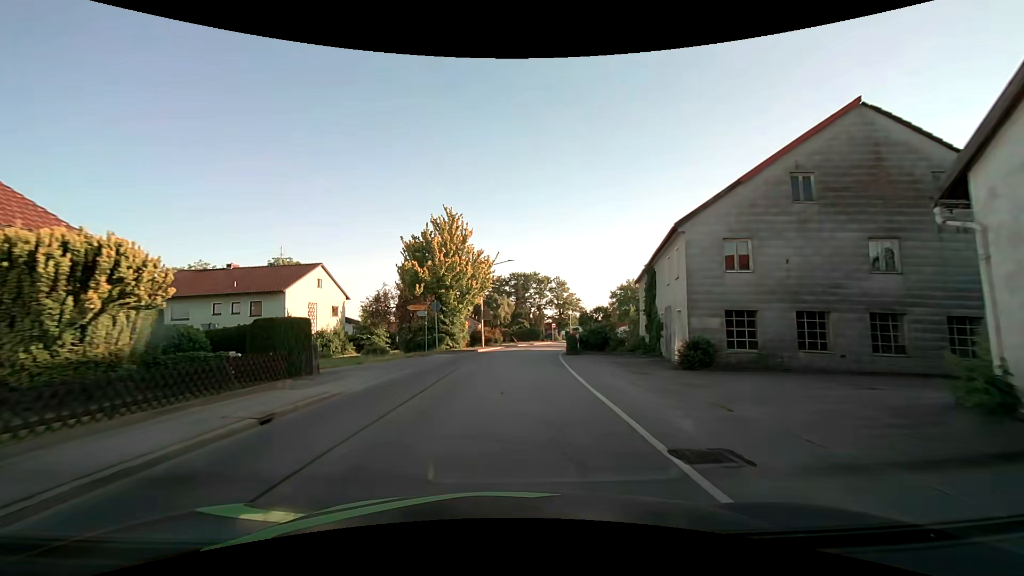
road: secondary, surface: asphalt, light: Day
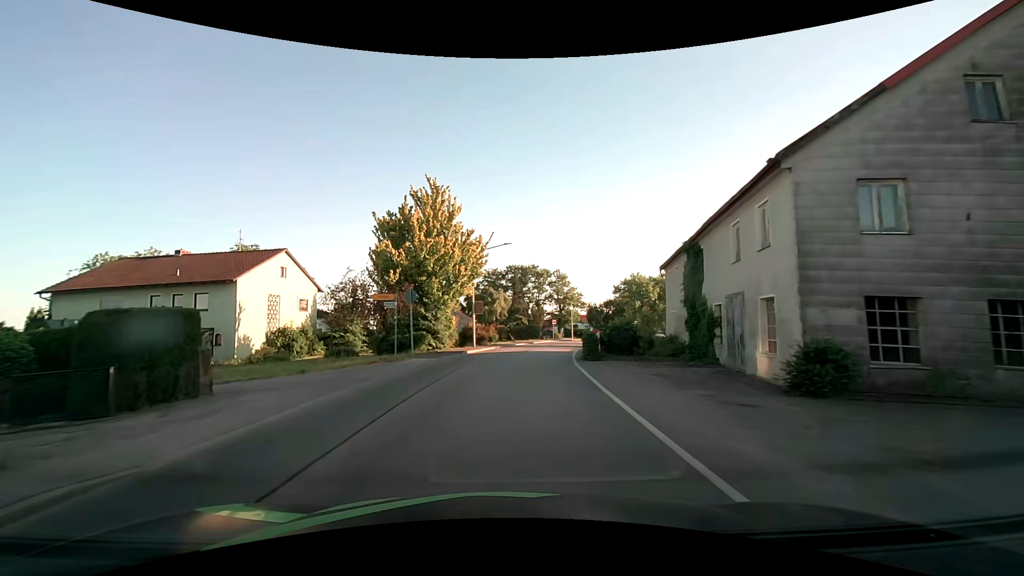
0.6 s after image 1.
(0.0, +6.9) m; 0°
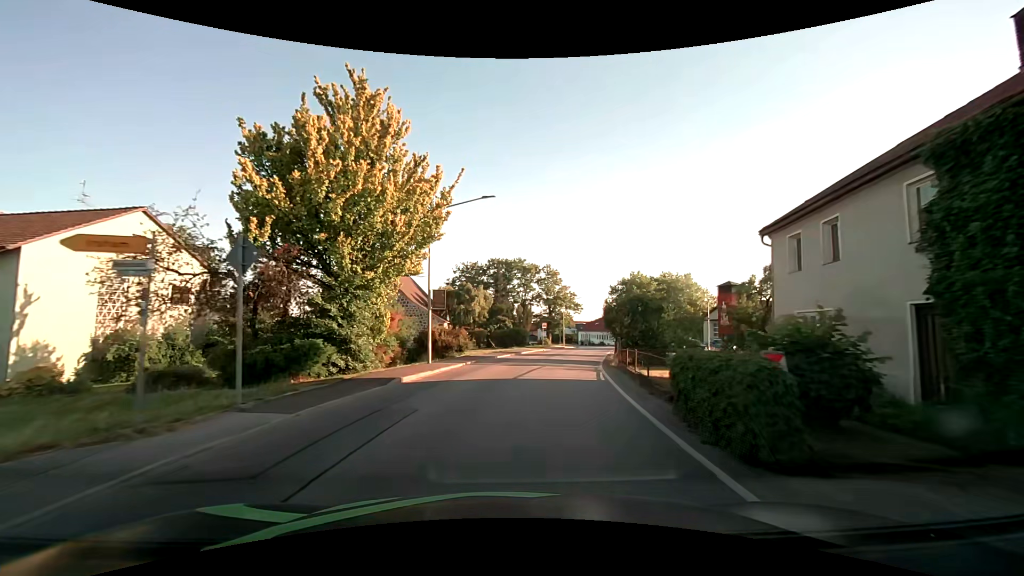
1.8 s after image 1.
(+0.2, +13.8) m; +2°
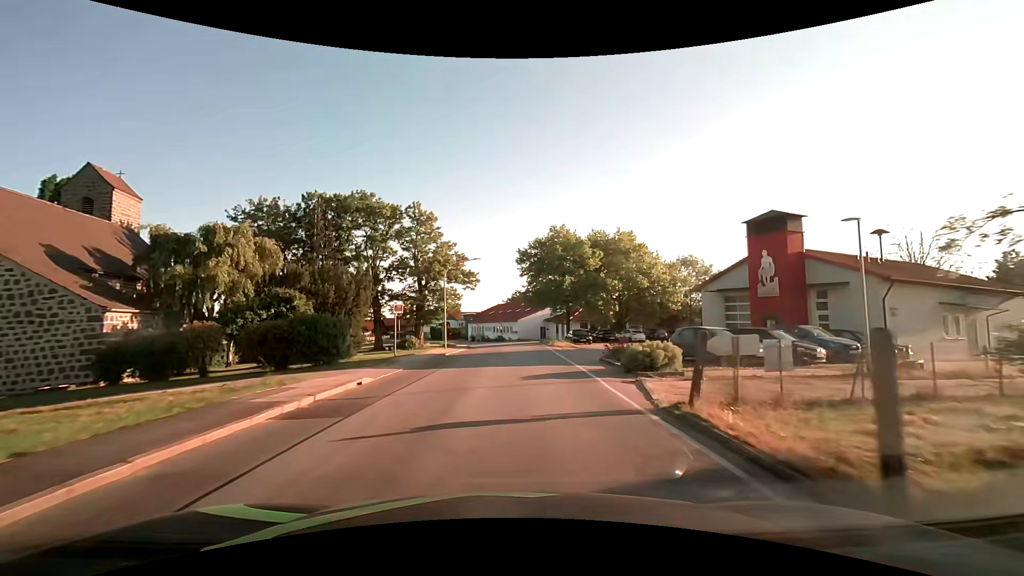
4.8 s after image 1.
(+4.2, +35.0) m; +13°
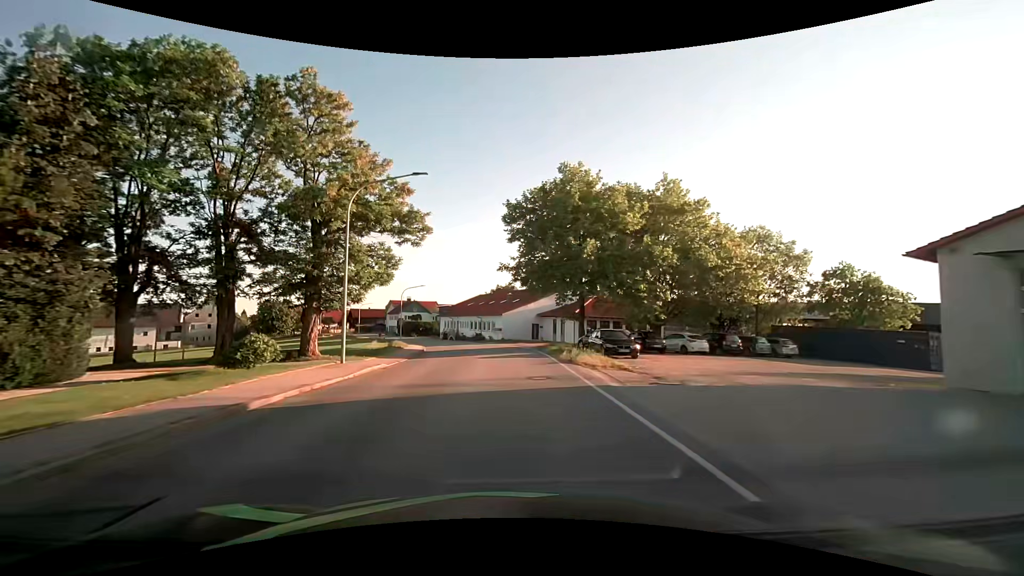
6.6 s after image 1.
(+0.3, +21.8) m; +1°
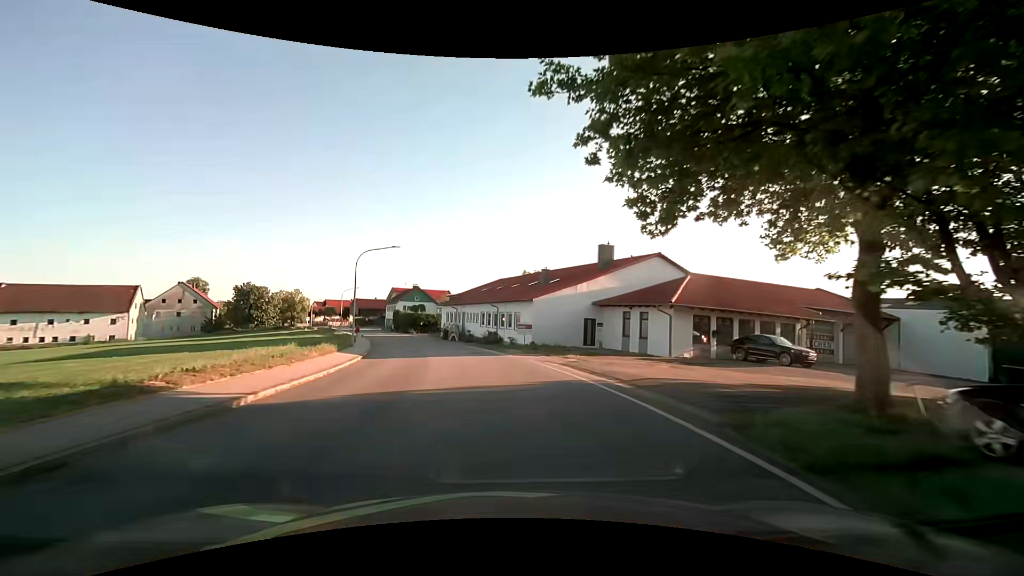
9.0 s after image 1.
(-0.6, +27.8) m; -3°
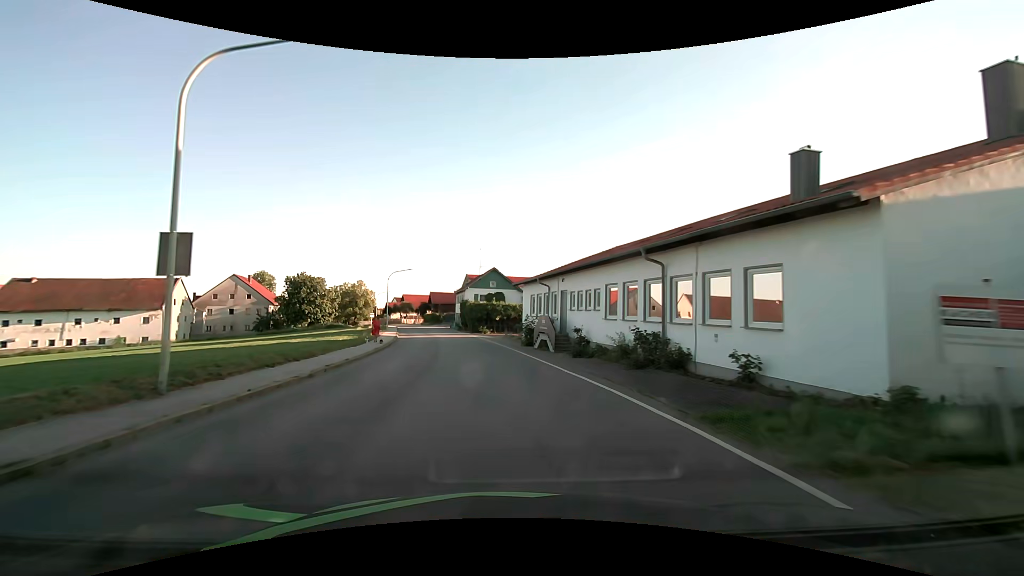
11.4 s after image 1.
(-2.3, +27.7) m; -10°
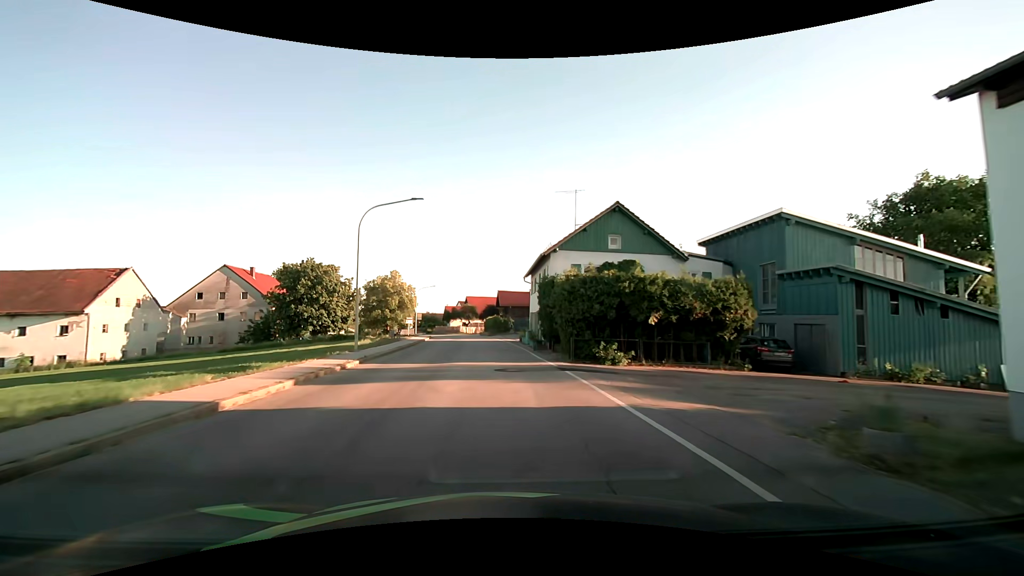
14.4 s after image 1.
(-3.5, +37.0) m; -9°
(0, +10) (0, +20) (-1, +30) (-2, +40) (-3, +50) (-4, +60) (-6, +70) (-8, +79) (-11, +89) (-14, +98) m
